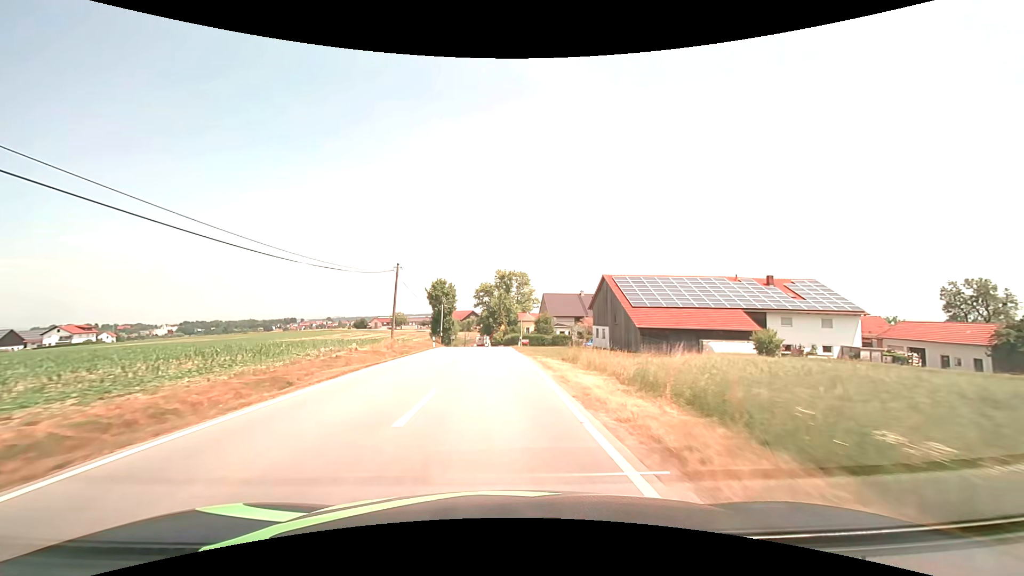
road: tertiary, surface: asphalt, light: Day
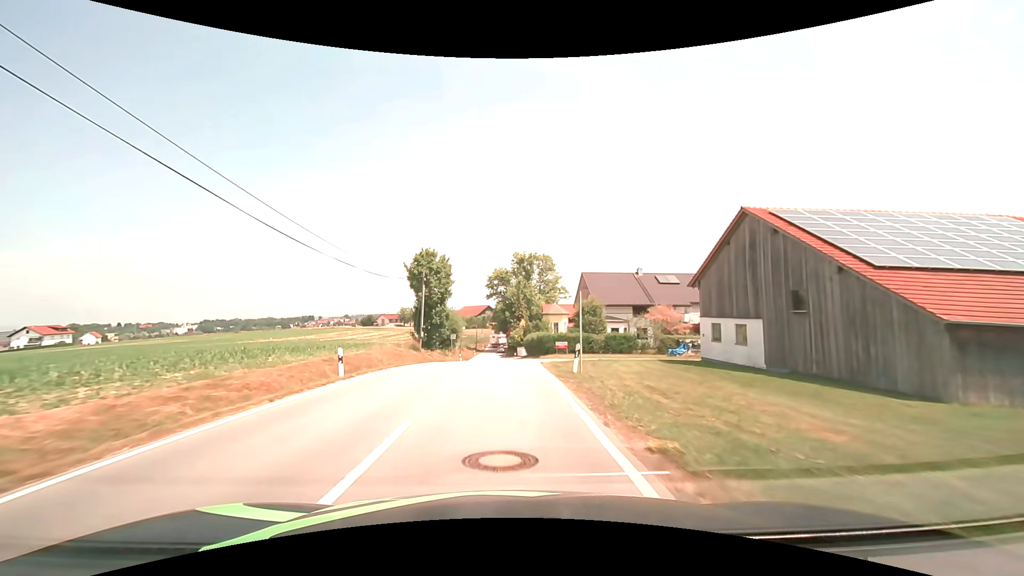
(-0.5, +27.8) m; -2°
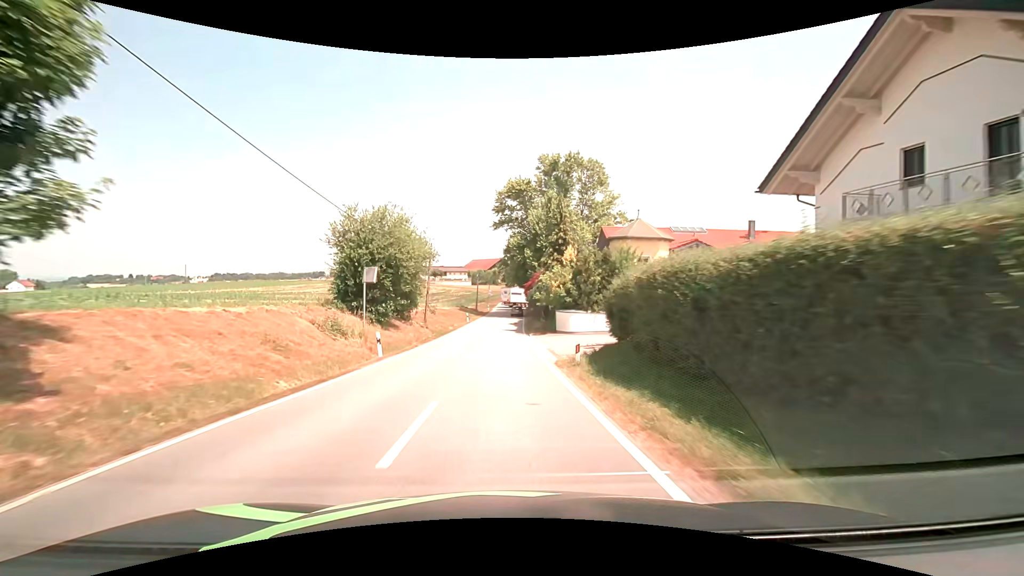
(-0.7, +46.3) m; -2°
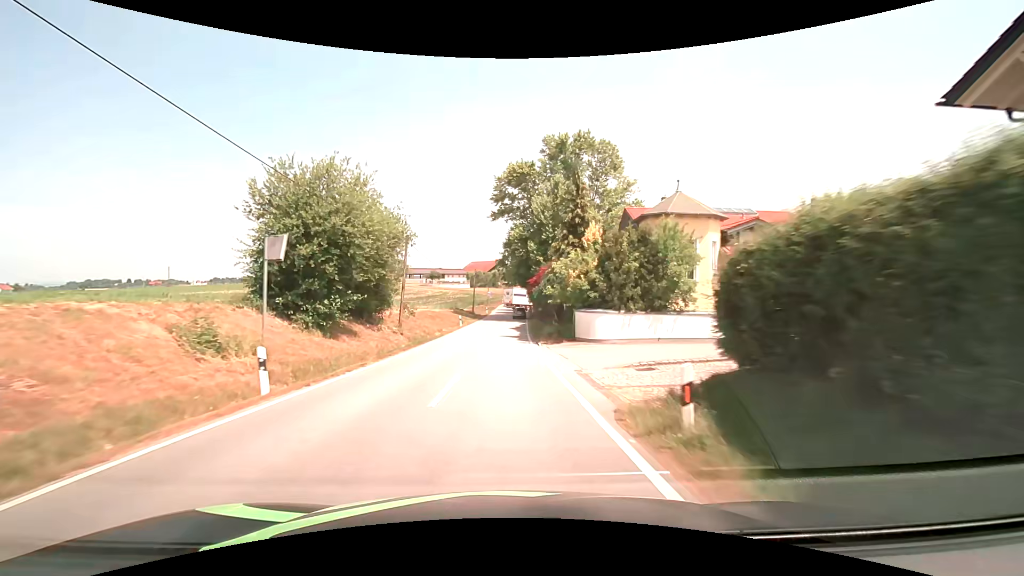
(0.0, +8.8) m; 0°
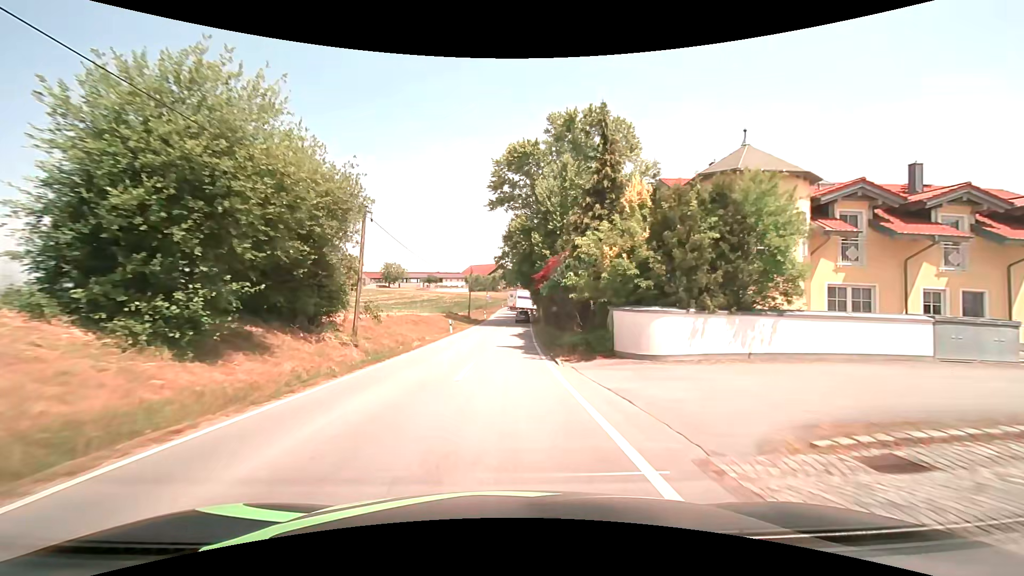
(0.0, +8.3) m; 0°
(0, +10) (0, +20) (0, +30) (+1, +40) (+1, +50) (+2, +60) (+2, +70) (+2, +80) (+3, +90) (+3, +100) m
